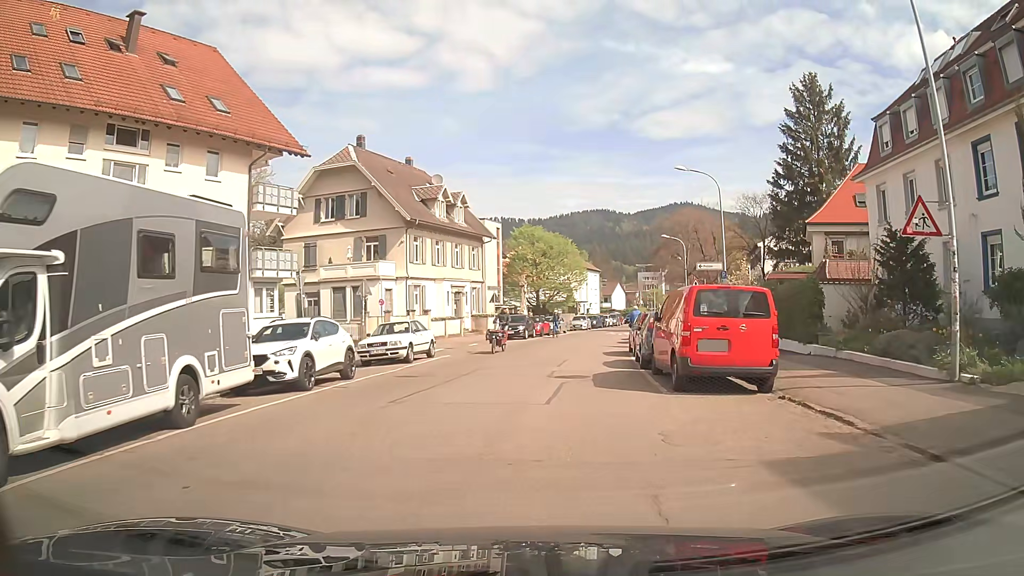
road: unclassified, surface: asphalt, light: Day
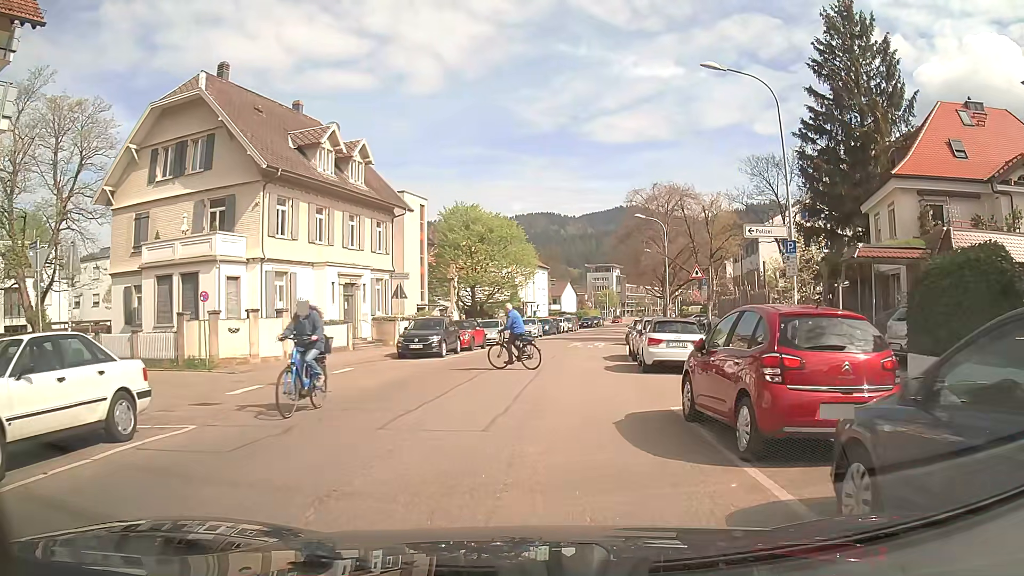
(+0.8, +16.4) m; +6°
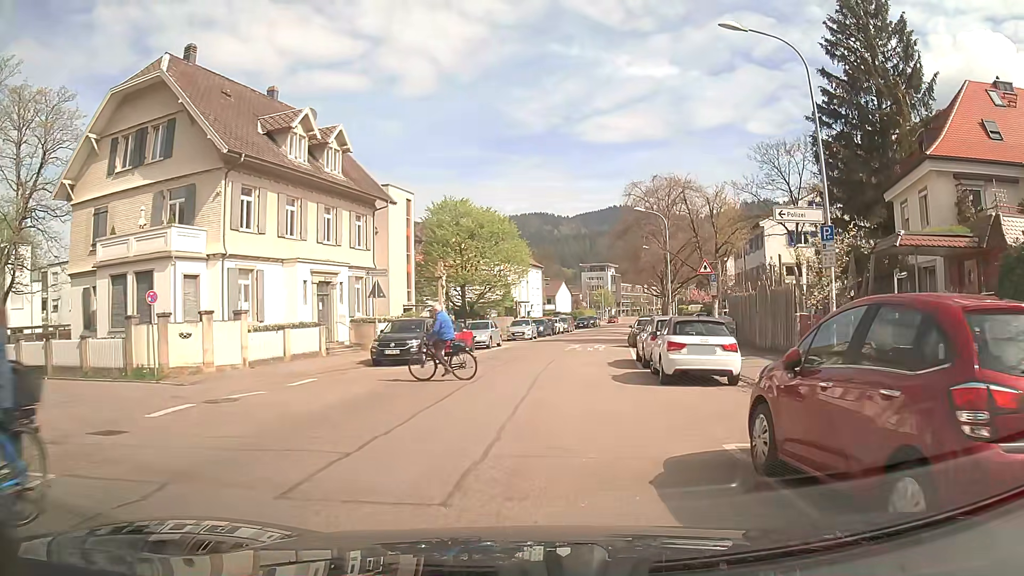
(0.0, +3.2) m; 0°
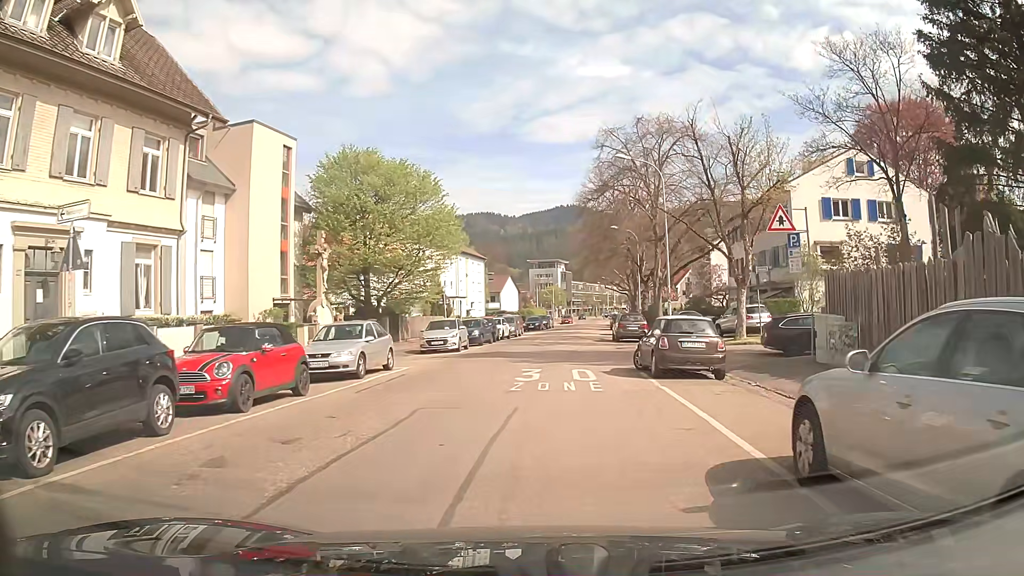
(+0.5, +16.8) m; +4°
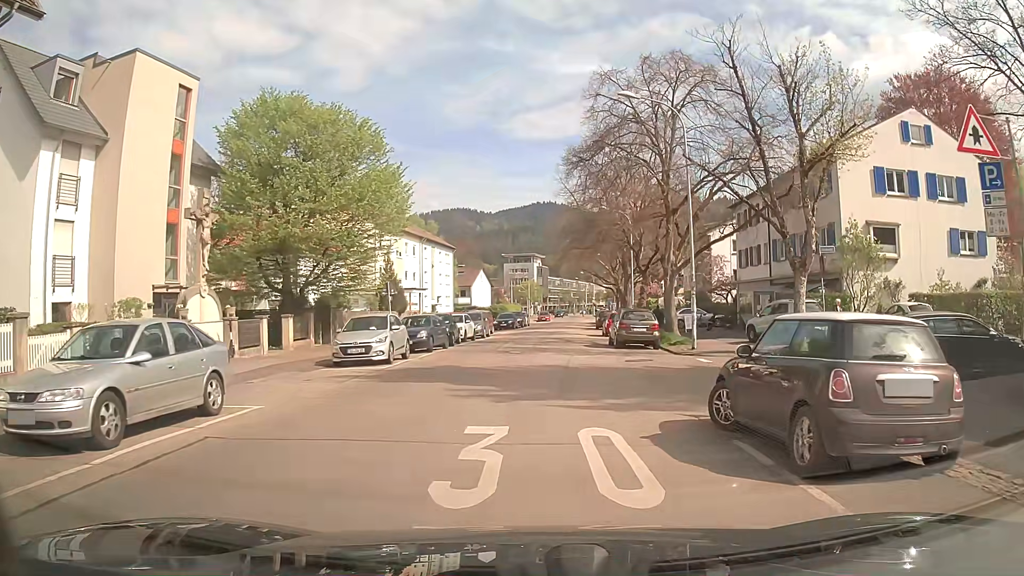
(+0.1, +9.6) m; +2°
